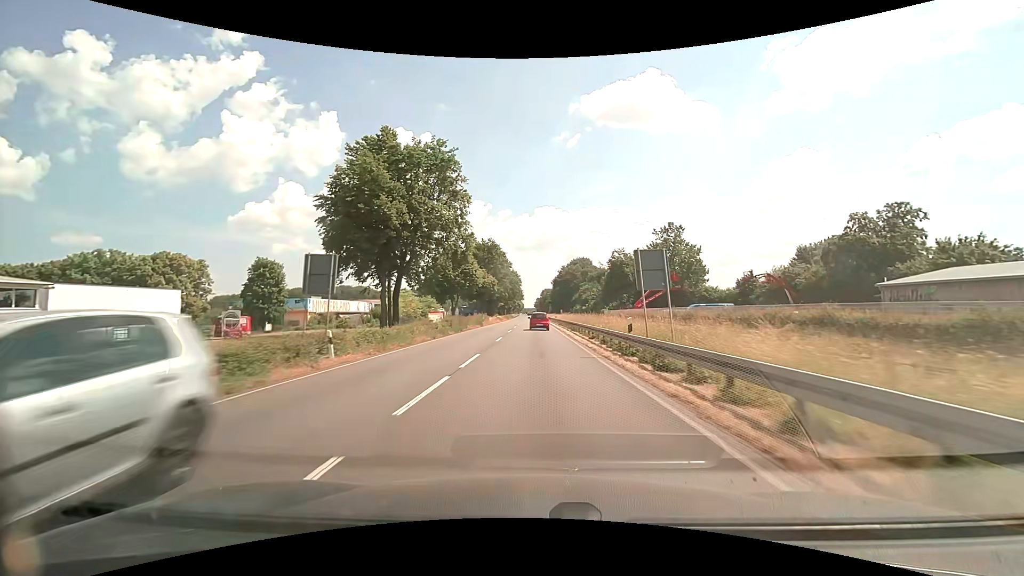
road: primary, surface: asphalt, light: Day
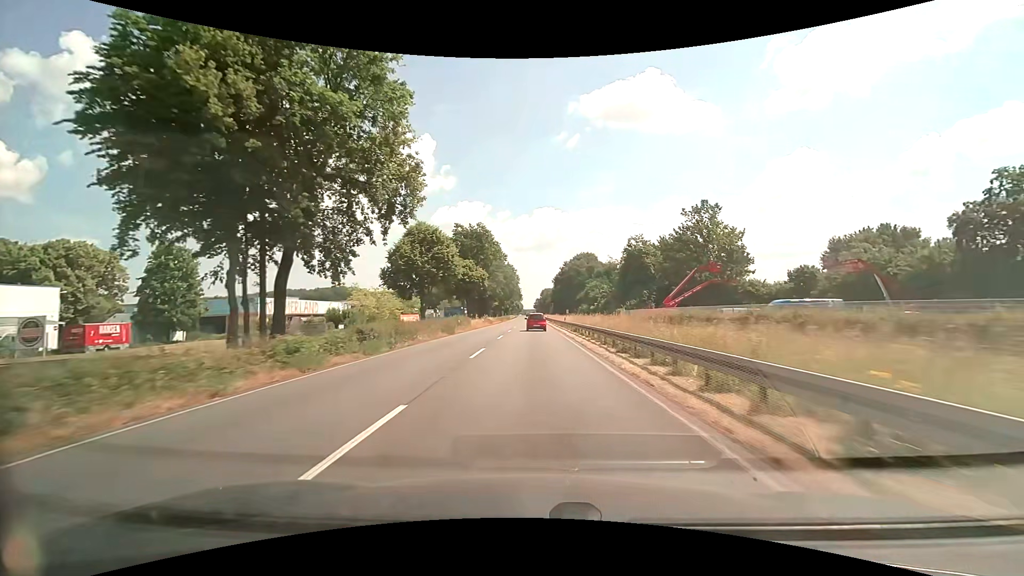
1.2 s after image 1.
(0.0, +21.3) m; 0°
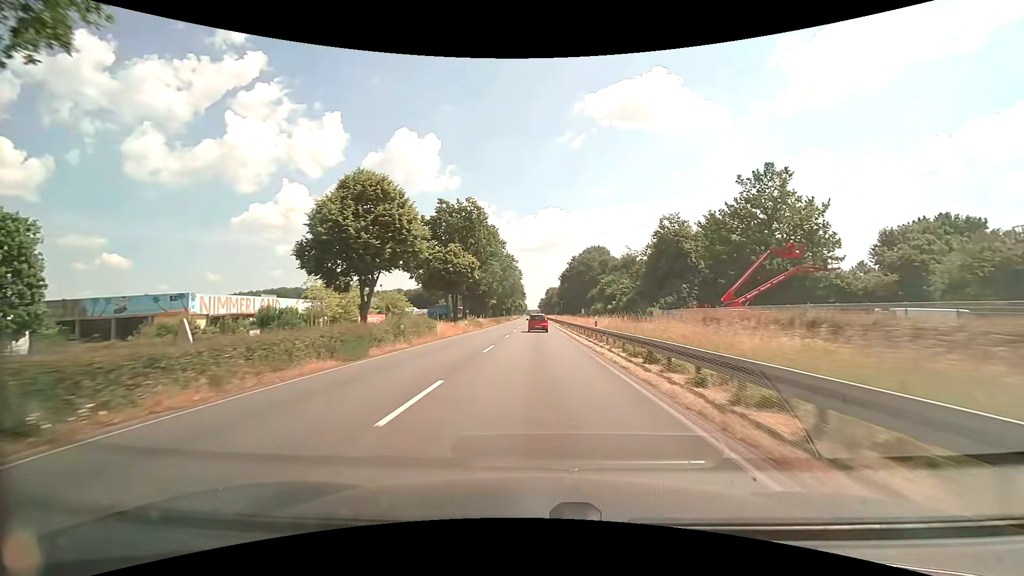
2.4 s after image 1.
(0.0, +21.4) m; 0°
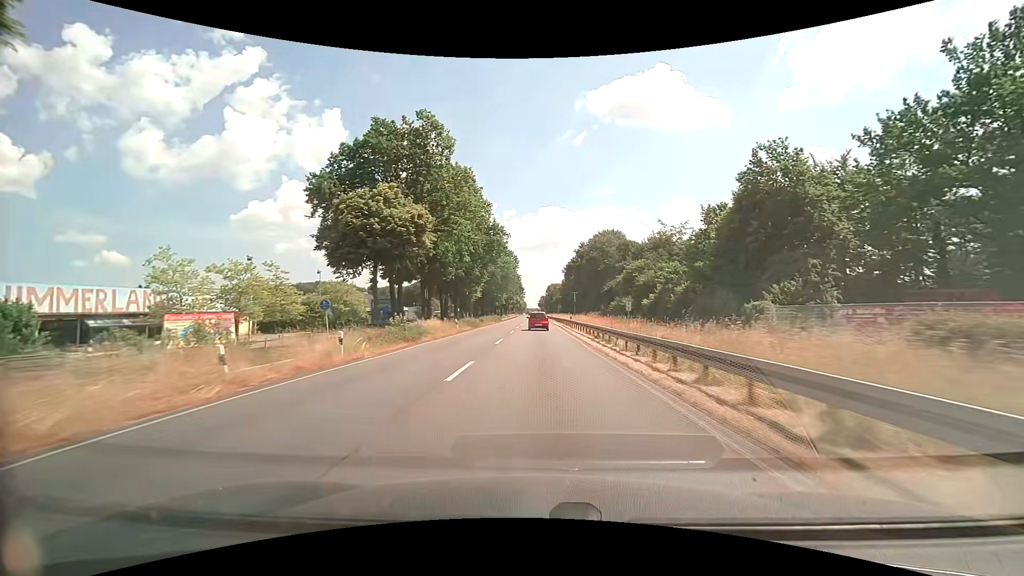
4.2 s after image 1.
(0.0, +32.2) m; 0°
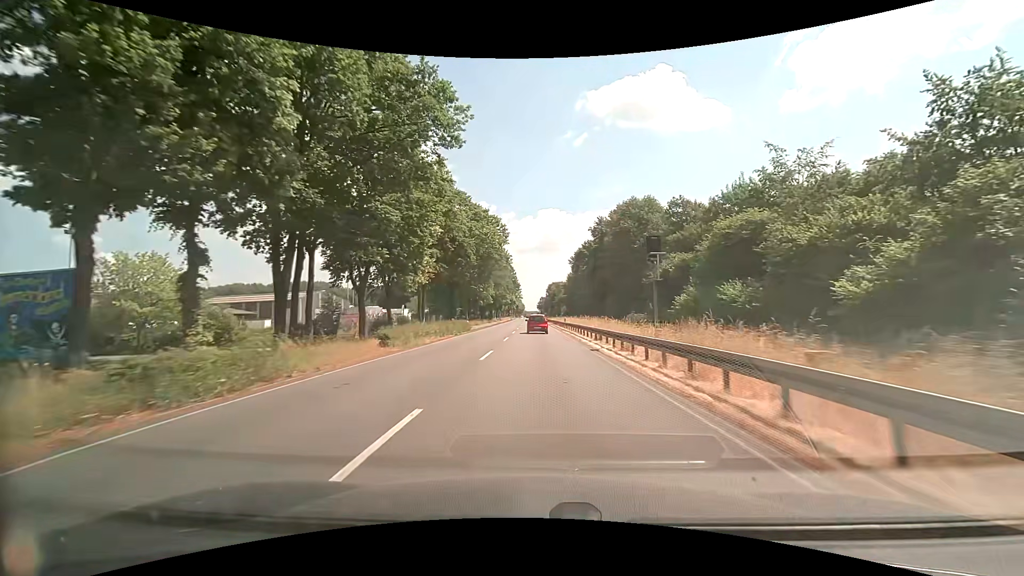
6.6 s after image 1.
(0.0, +43.0) m; 0°
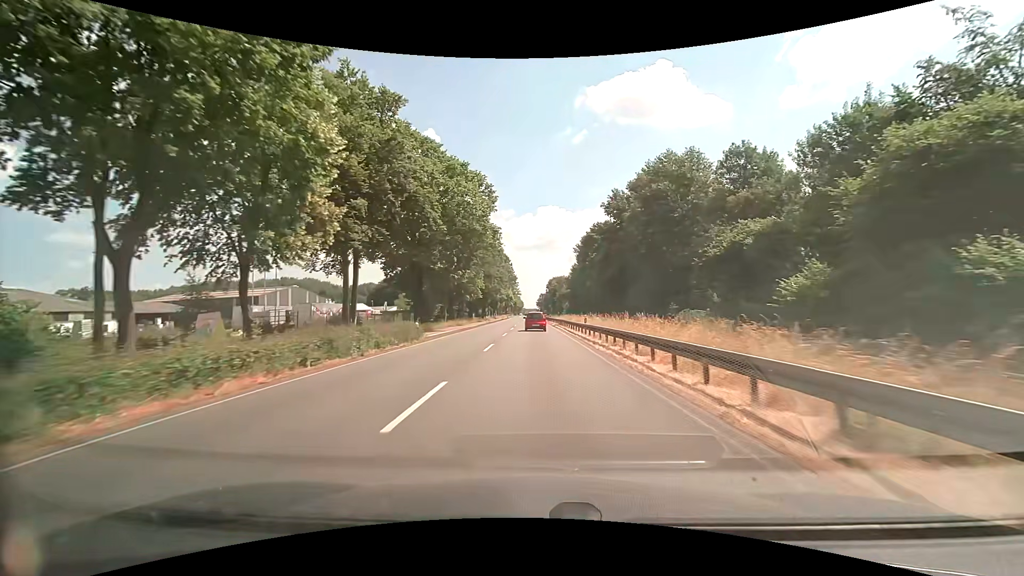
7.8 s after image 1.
(0.0, +21.4) m; 0°
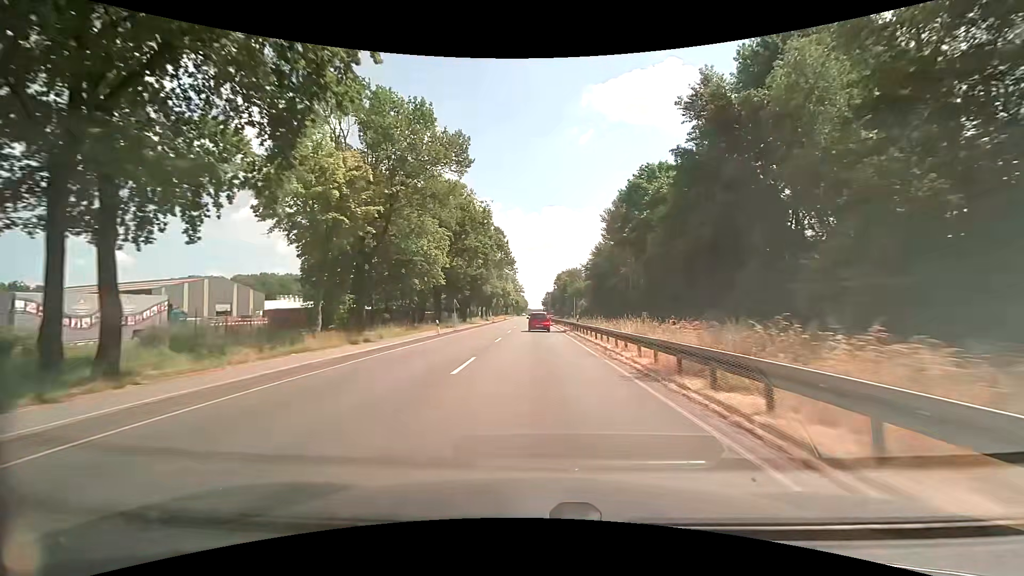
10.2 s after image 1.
(-0.4, +42.9) m; -1°
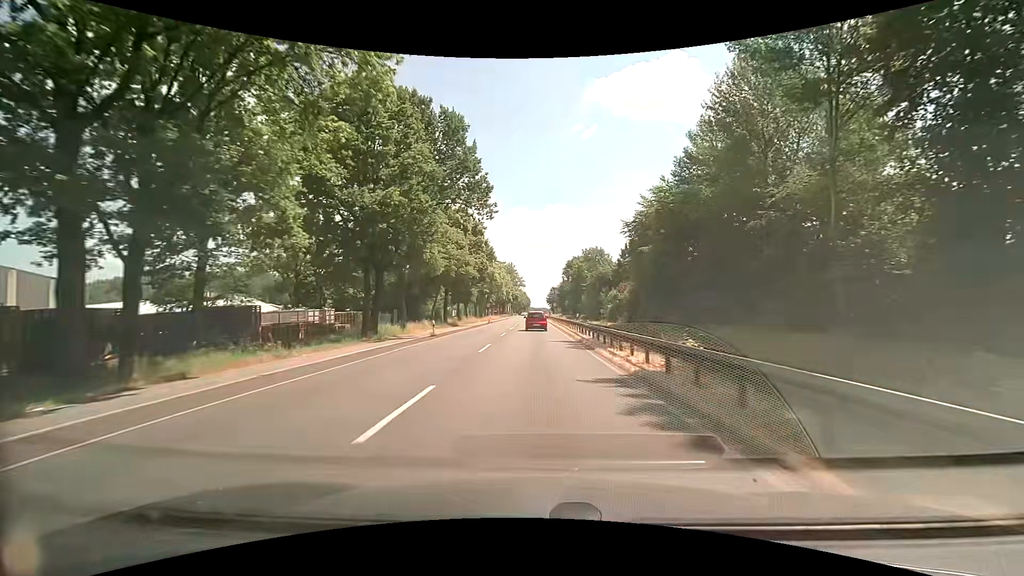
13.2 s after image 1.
(-0.3, +53.7) m; -1°
(0, +10) (0, +20) (0, +30) (0, +40) (0, +50) (0, +60) (0, +70) (0, +80) (0, +90) (0, +100) m
